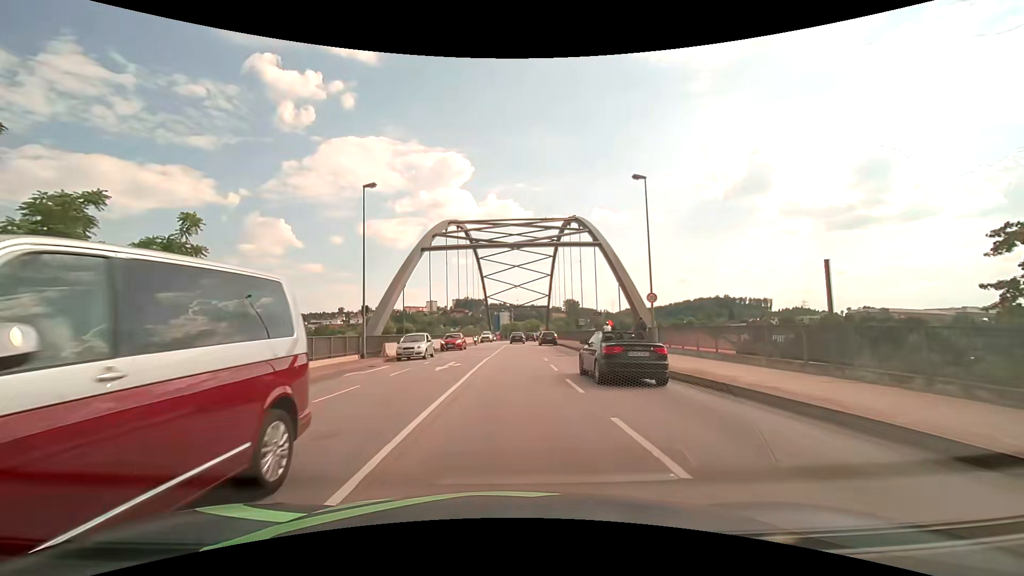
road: primary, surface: asphalt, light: Day
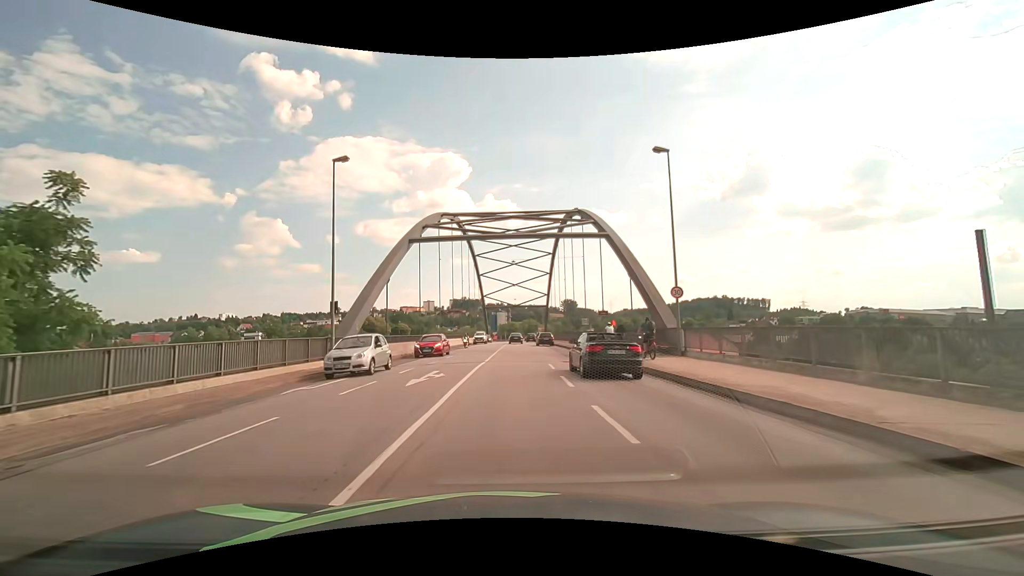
(0.0, +4.6) m; 0°
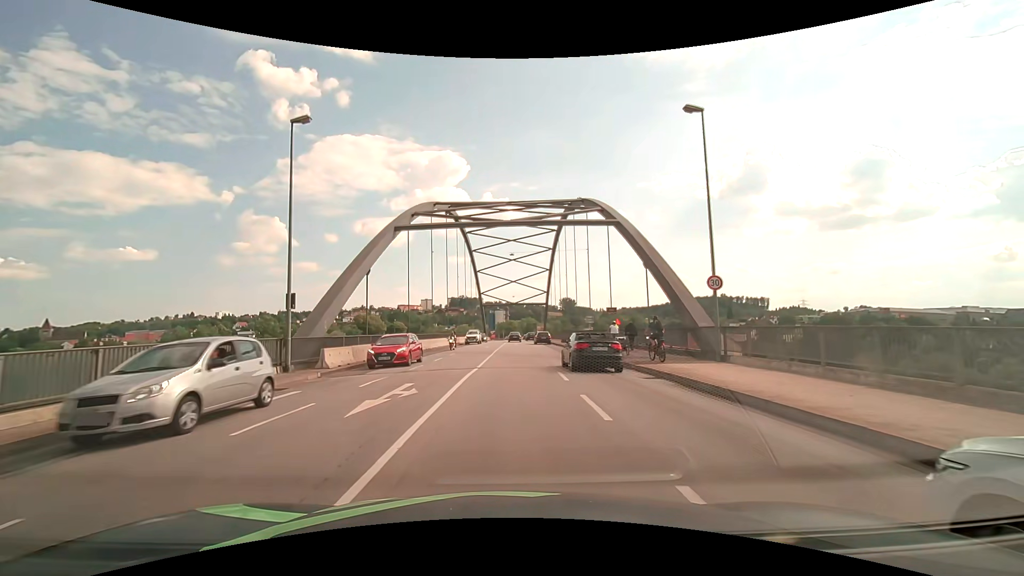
(0.0, +4.6) m; +1°
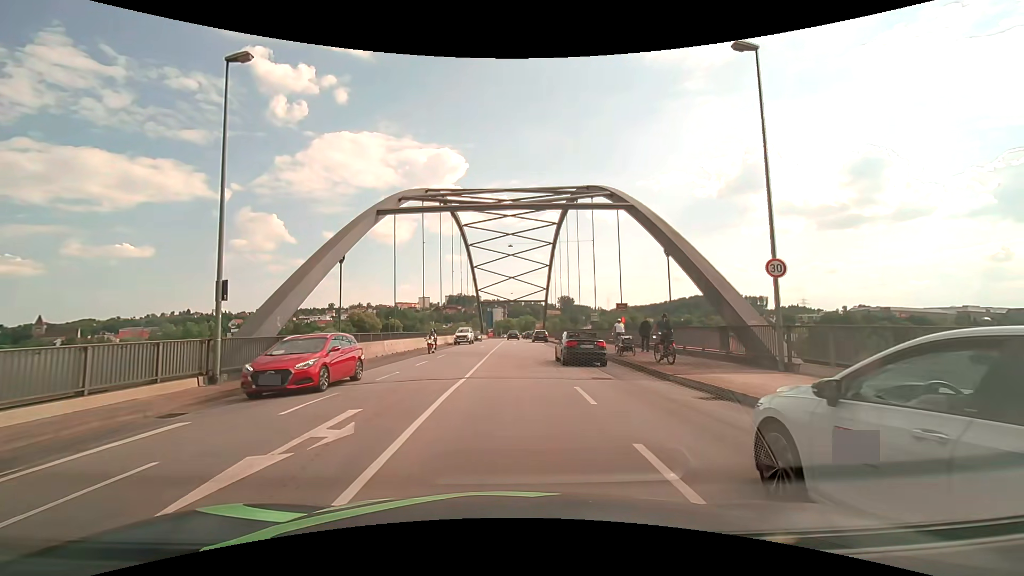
(0.0, +4.5) m; 0°
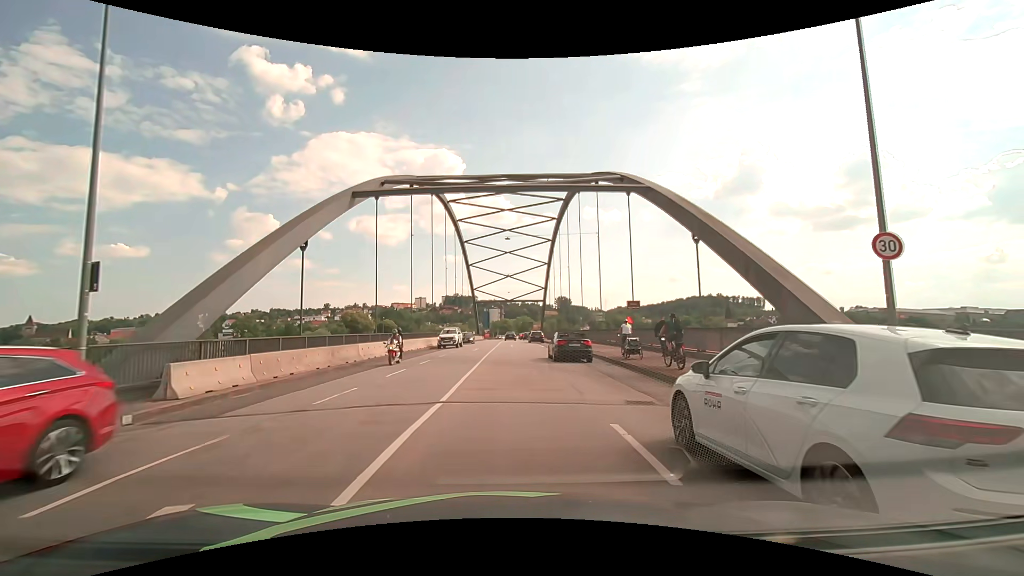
(0.0, +4.5) m; 0°
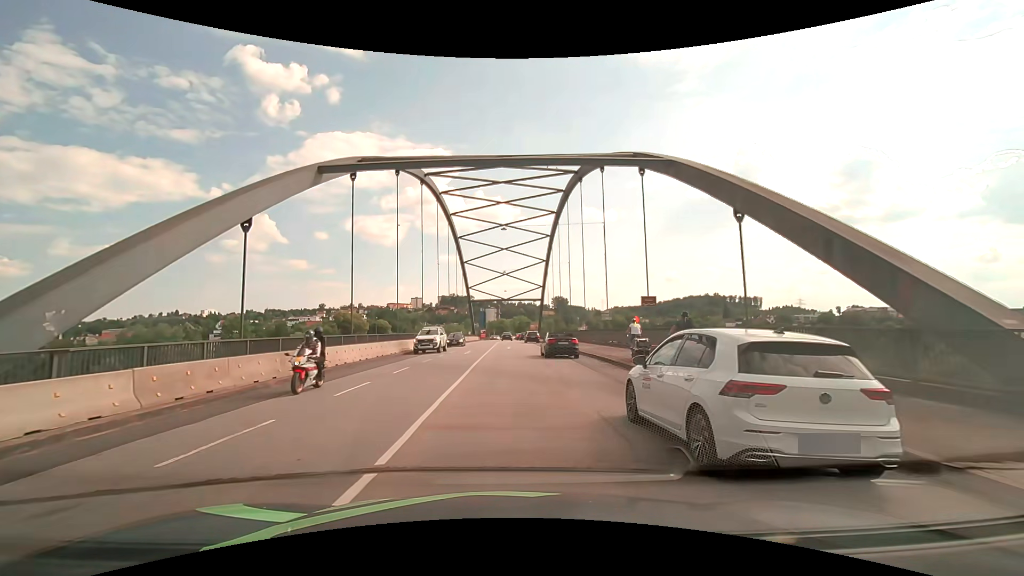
(0.0, +4.5) m; 0°
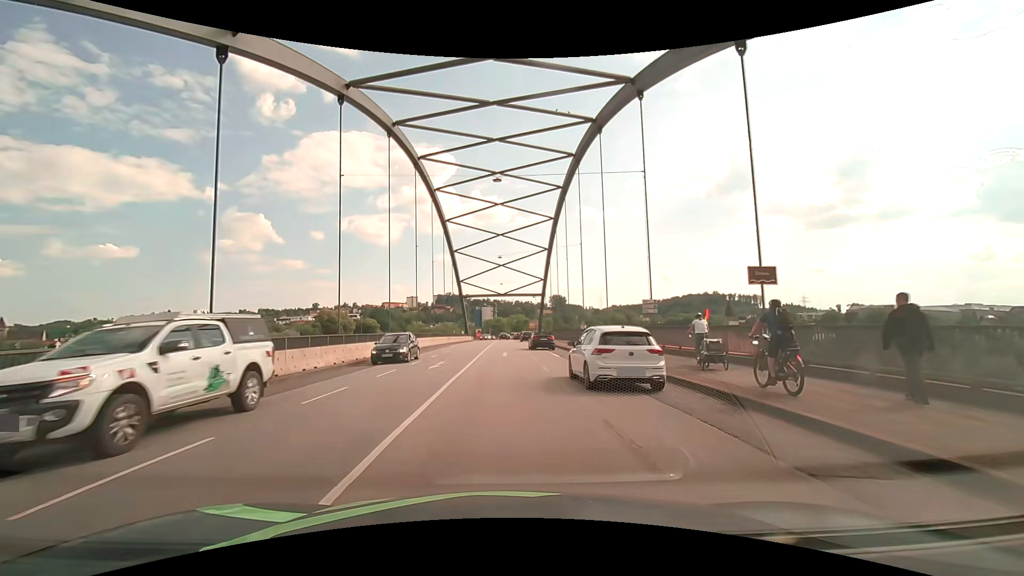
(+0.1, +13.5) m; +1°
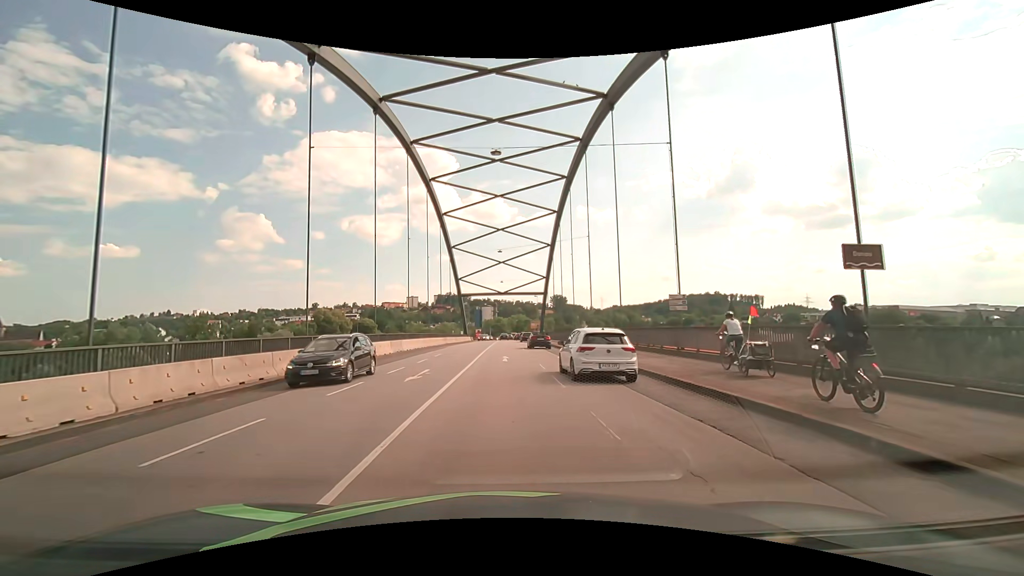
(0.0, +4.5) m; 0°
(0, +10) (0, +20) (0, +30) (0, +40) (0, +50) (0, +60) (-1, +70) (-1, +80) (-1, +90) (-1, +100) m
